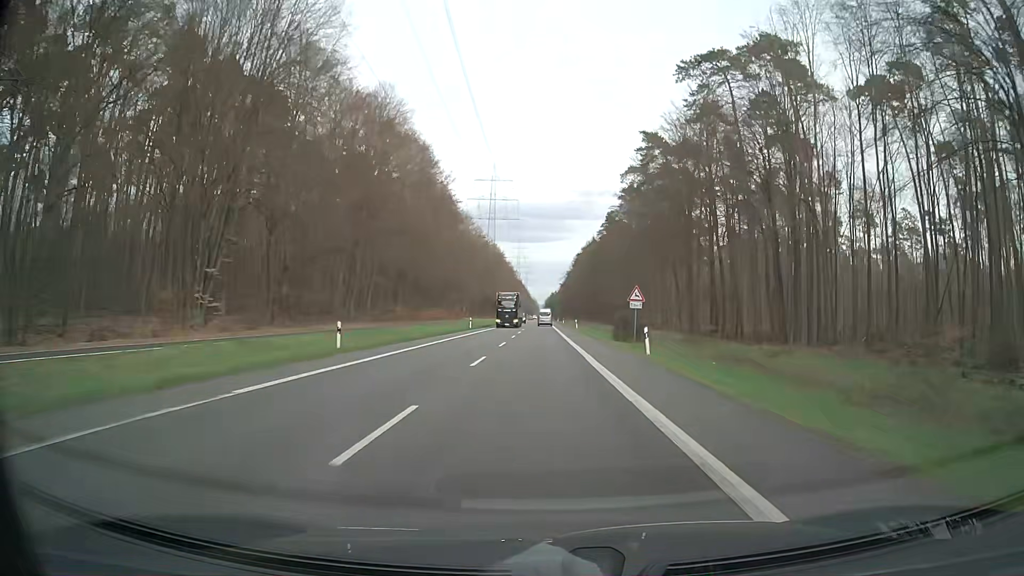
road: secondary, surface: asphalt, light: Day
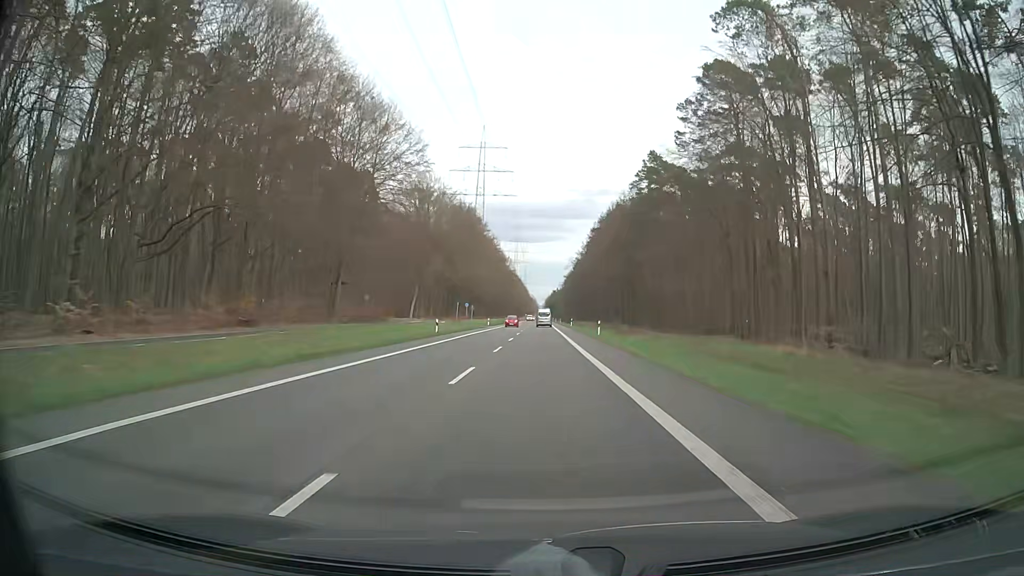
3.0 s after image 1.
(0.0, +76.6) m; 0°
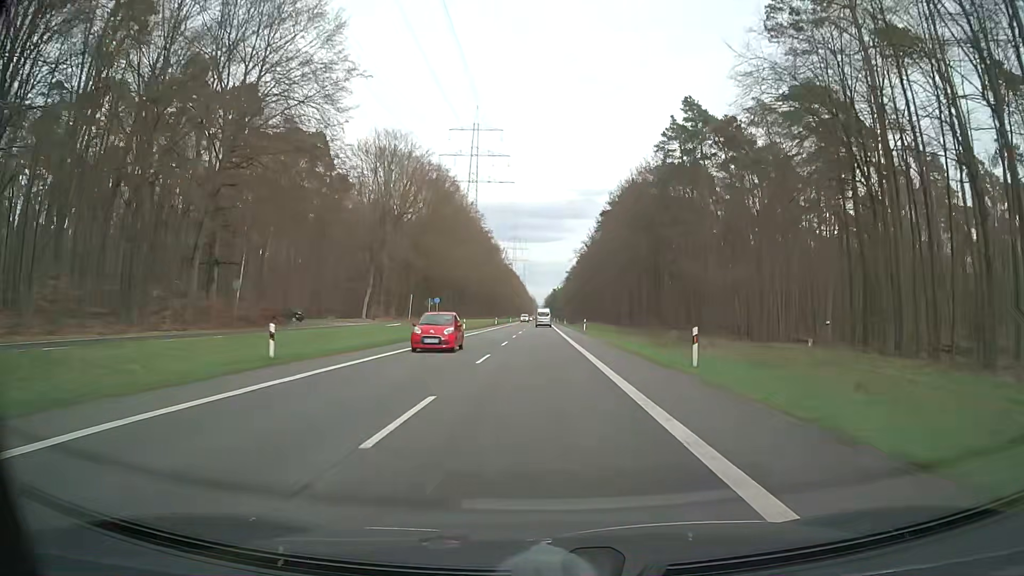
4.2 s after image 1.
(-0.1, +30.7) m; 0°
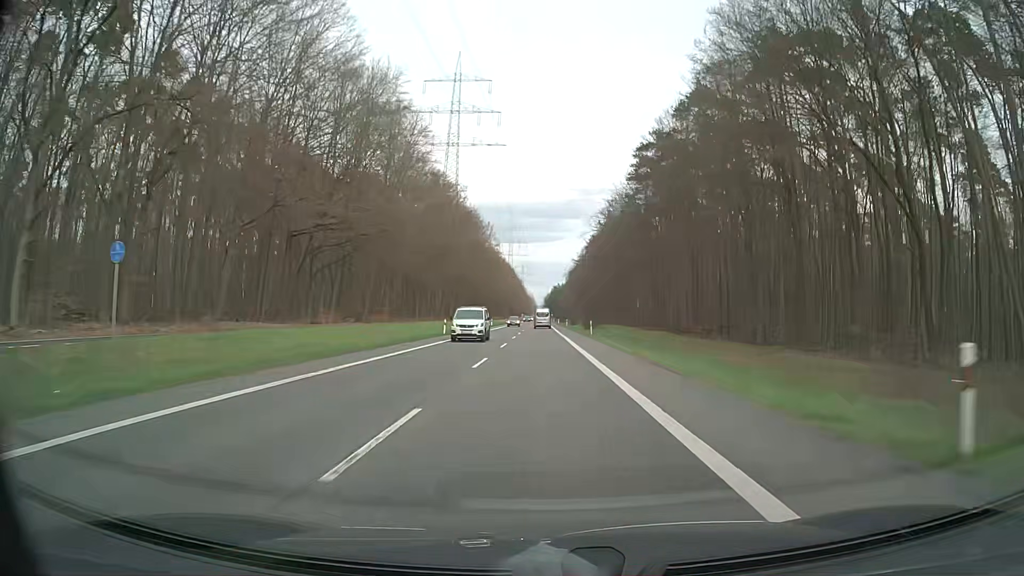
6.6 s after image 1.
(+0.3, +61.2) m; 0°
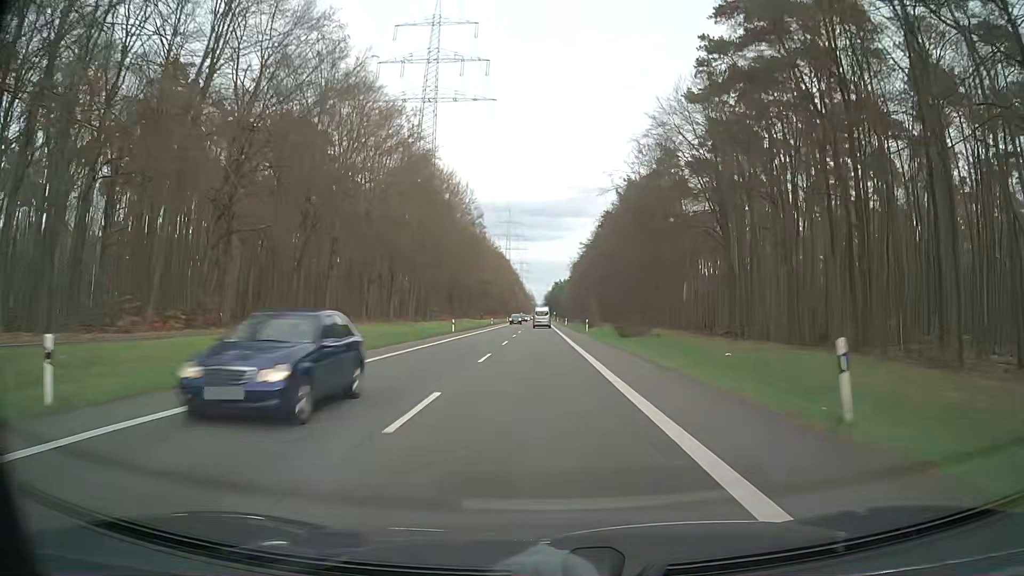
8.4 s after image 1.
(0.0, +45.9) m; 0°
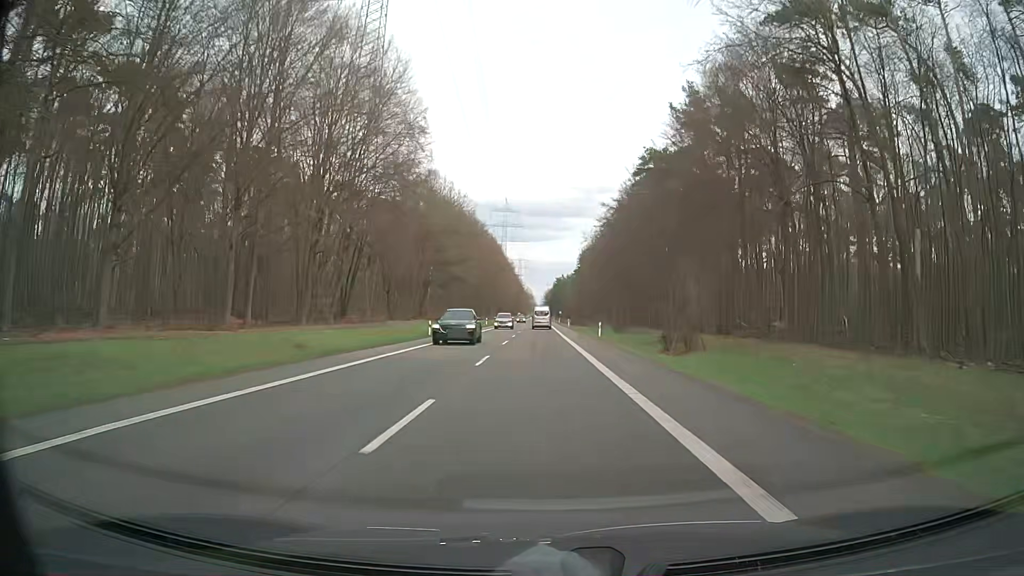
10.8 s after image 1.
(-0.2, +61.3) m; 0°
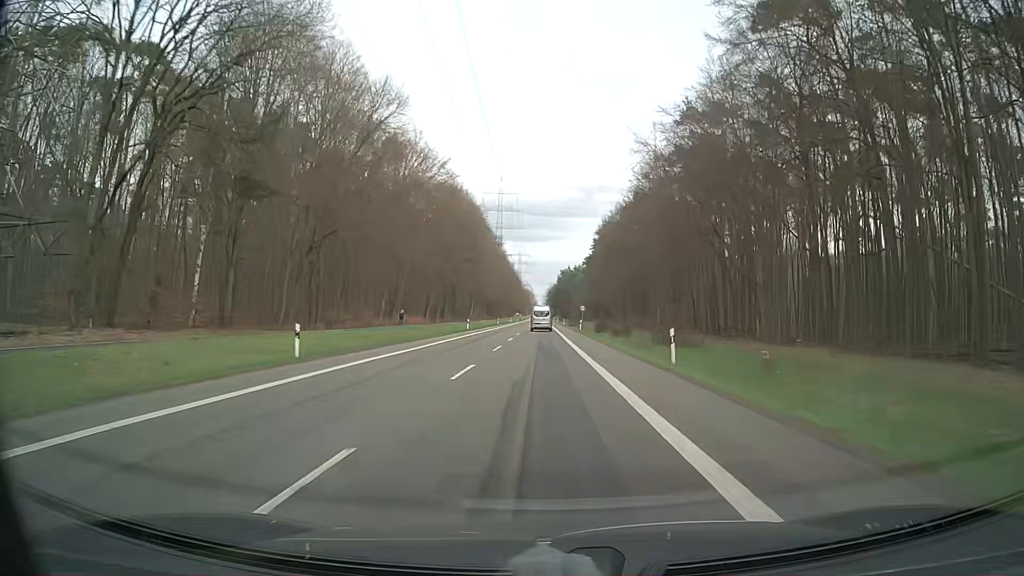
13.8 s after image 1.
(-0.4, +76.2) m; -1°
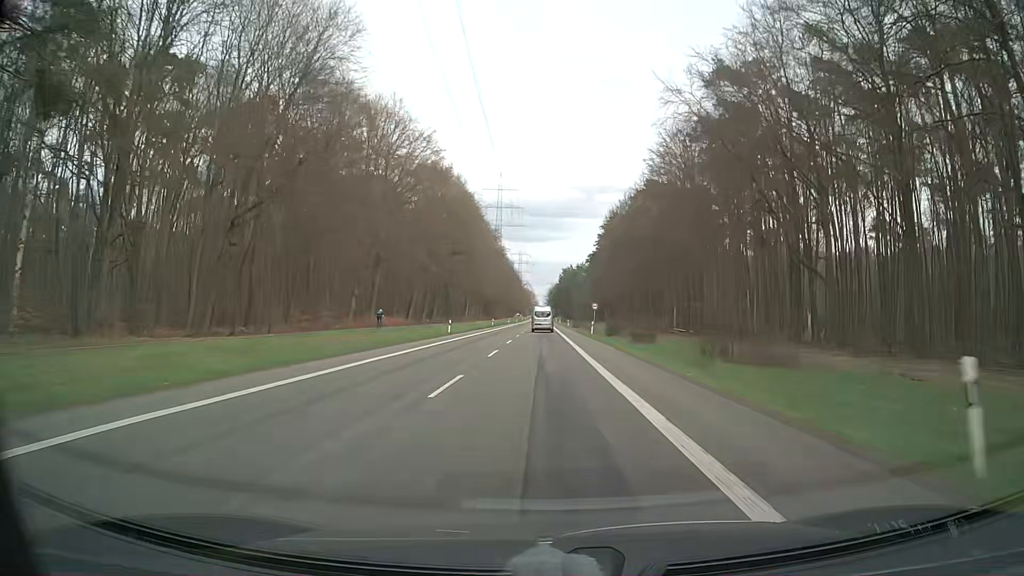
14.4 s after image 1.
(0.0, +15.0) m; 0°
(0, +10) (0, +20) (0, +30) (0, +40) (0, +50) (0, +60) (0, +70) (+1, +80) (+1, +90) (+1, +100) m
